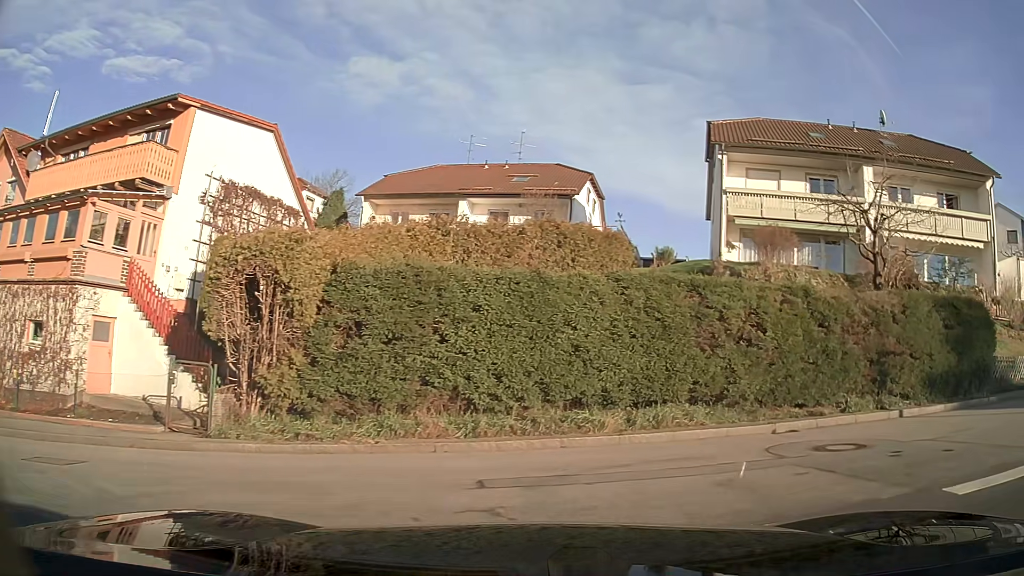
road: residential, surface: asphalt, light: Day
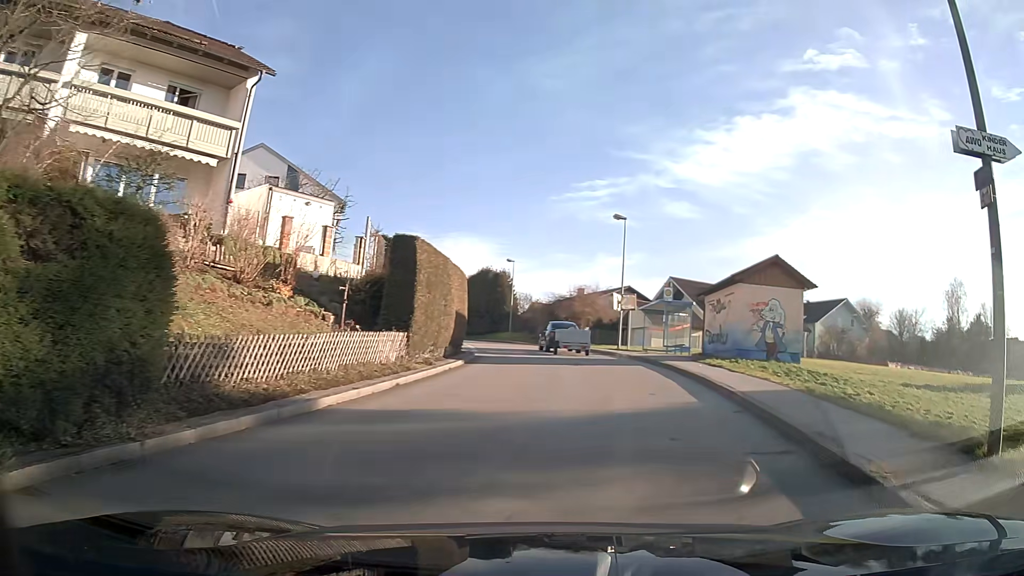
(+6.1, +8.6) m; +64°
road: unclassified
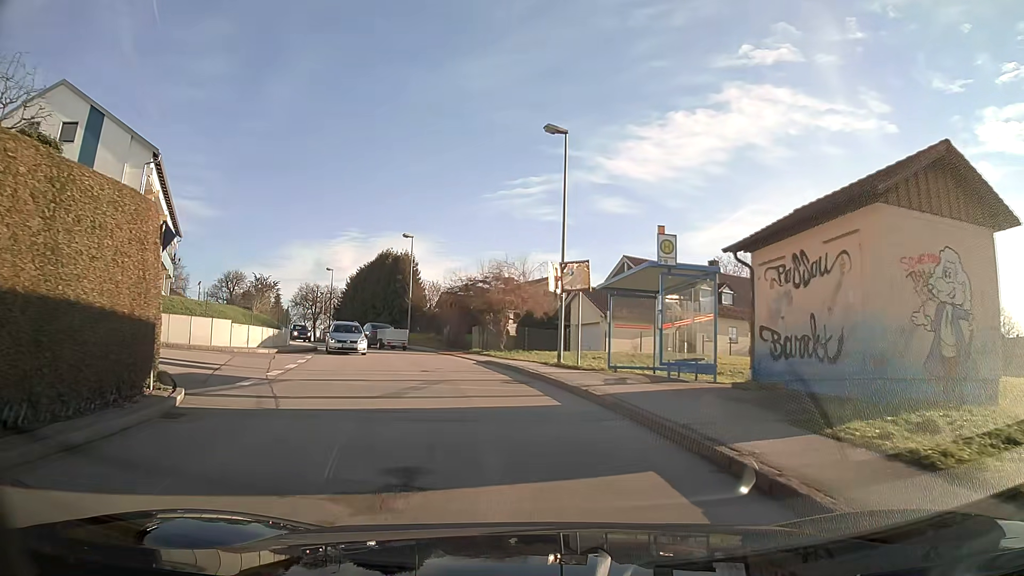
(+1.1, +13.5) m; +3°
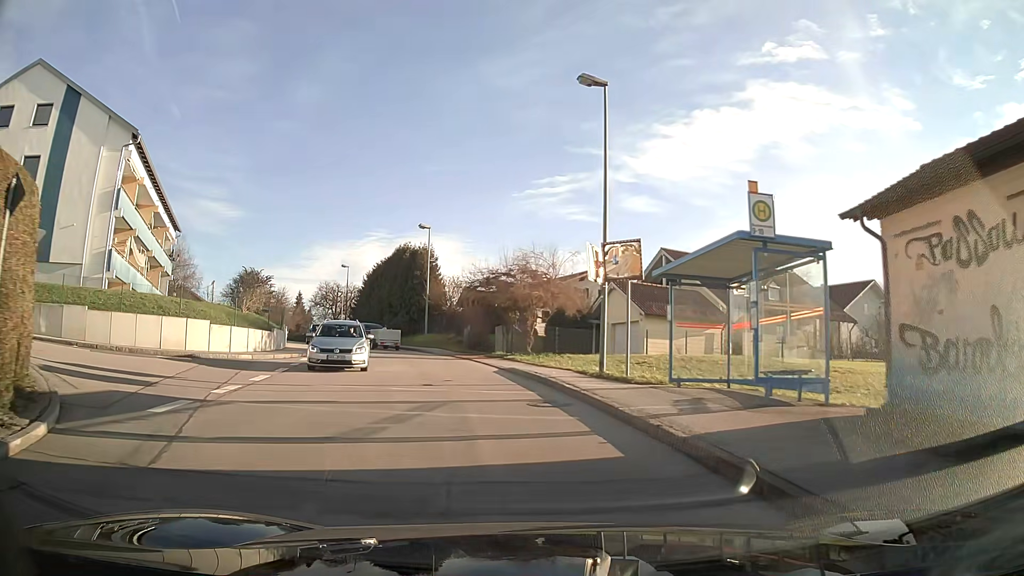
(-0.1, +4.7) m; -2°
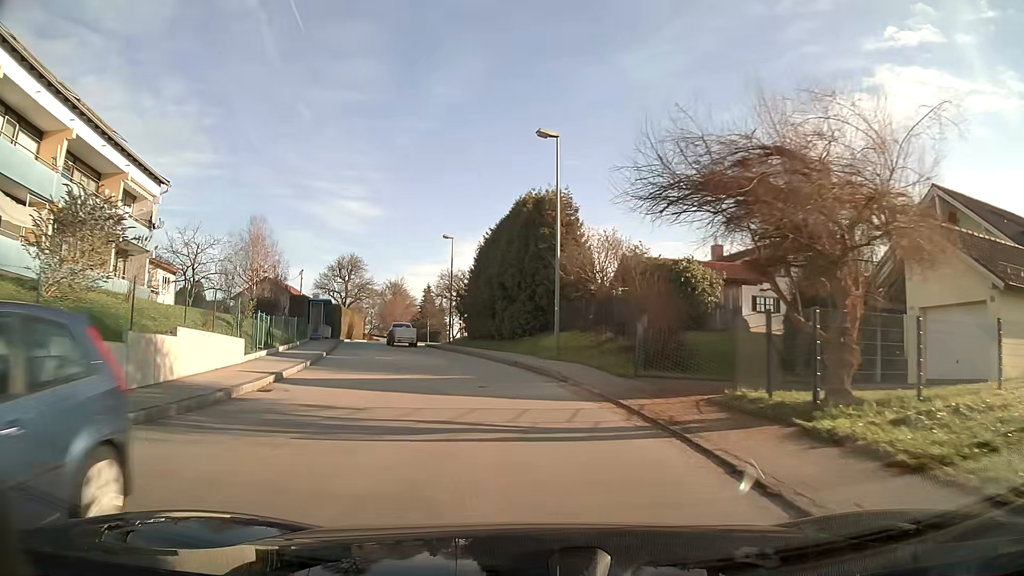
(-2.3, +20.9) m; -13°
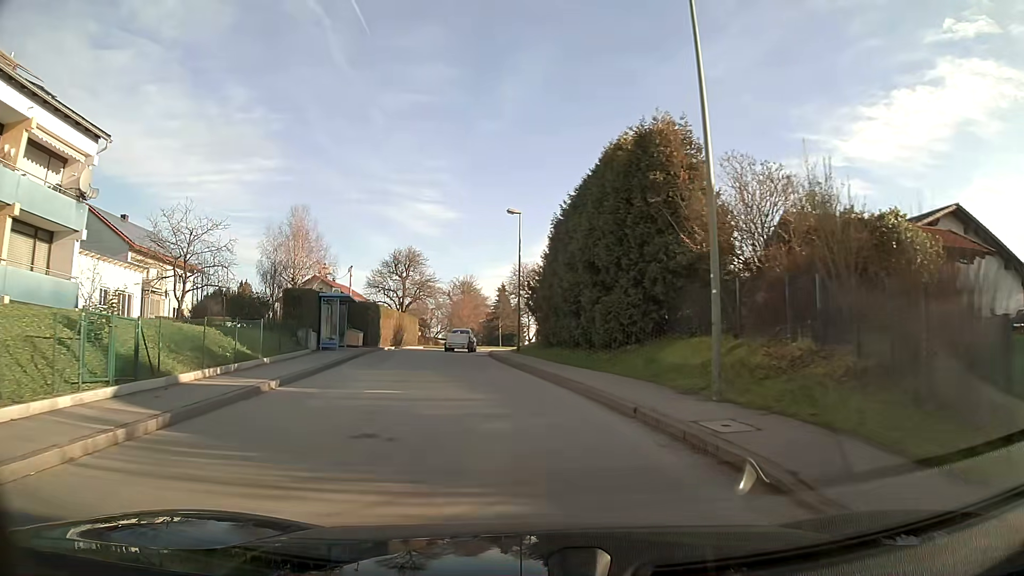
(-0.7, +11.9) m; -7°
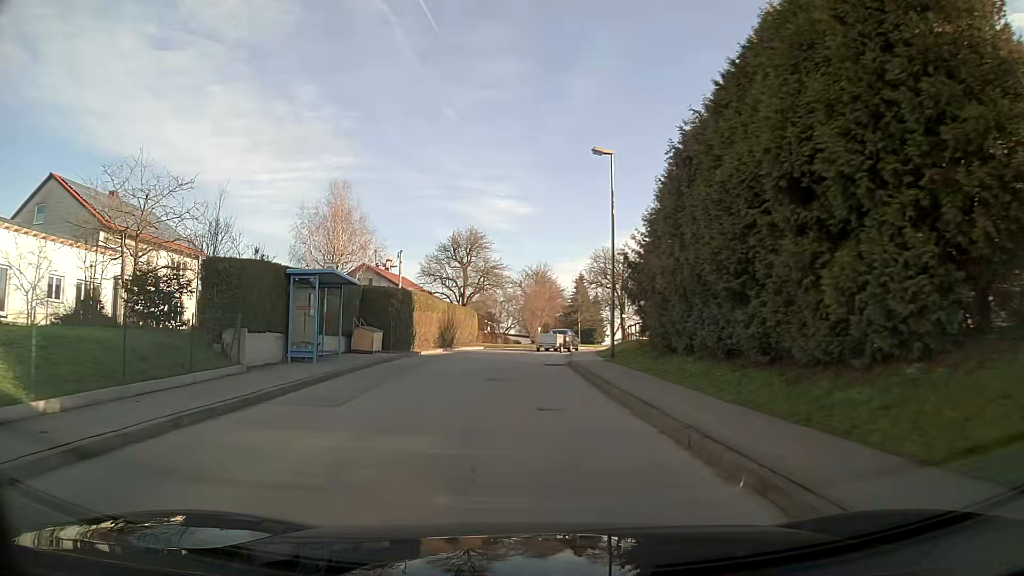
(-0.7, +12.4) m; -6°
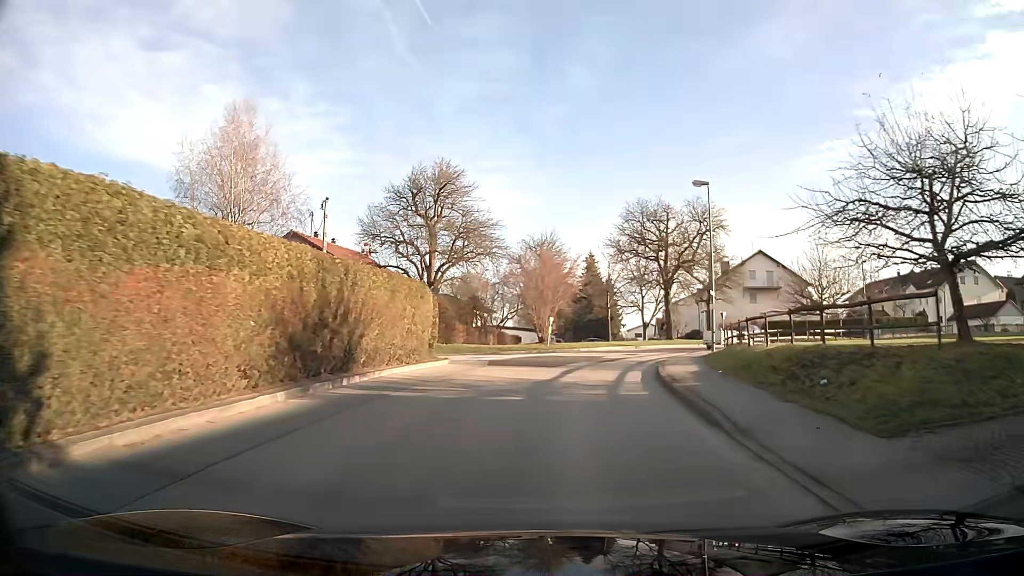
(0.0, +25.1) m; +2°
(0, +10) (+2, +20) (+4, +30) (+9, +38) (+15, +46) (+23, +52) (+32, +57) (+42, +59) (+52, +60) (+62, +61) m
